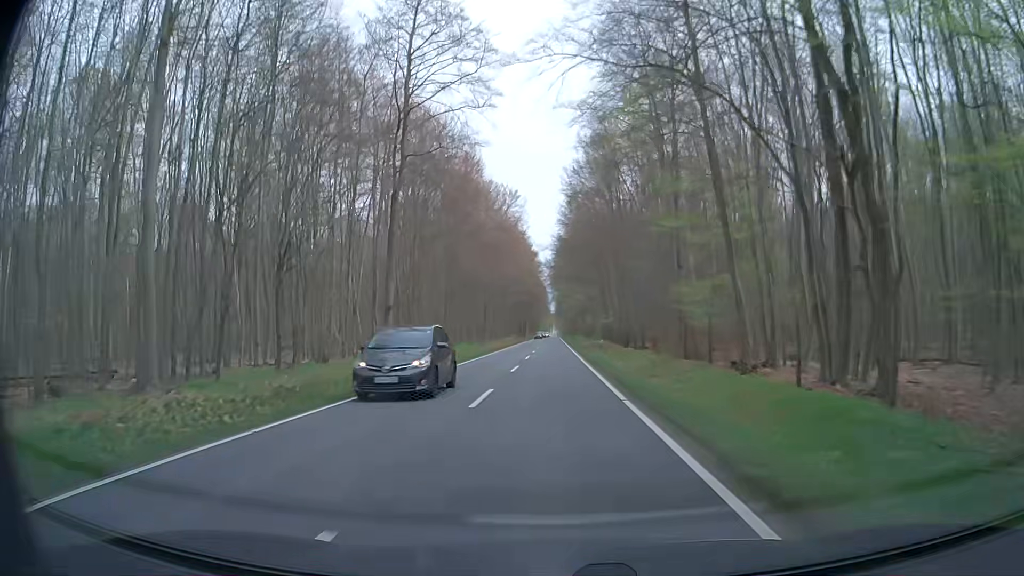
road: secondary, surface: asphalt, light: Day
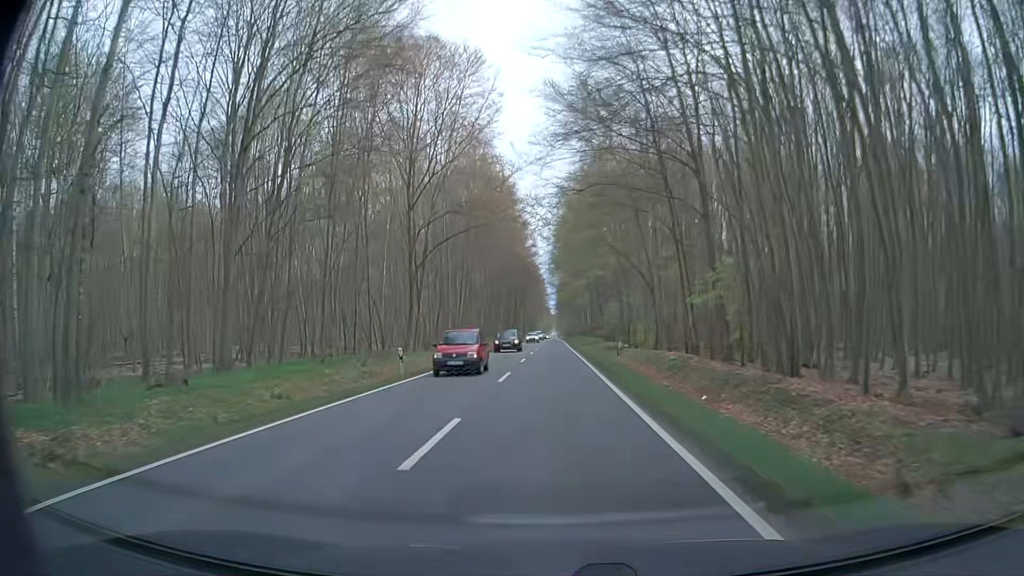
(+0.2, +54.0) m; 0°
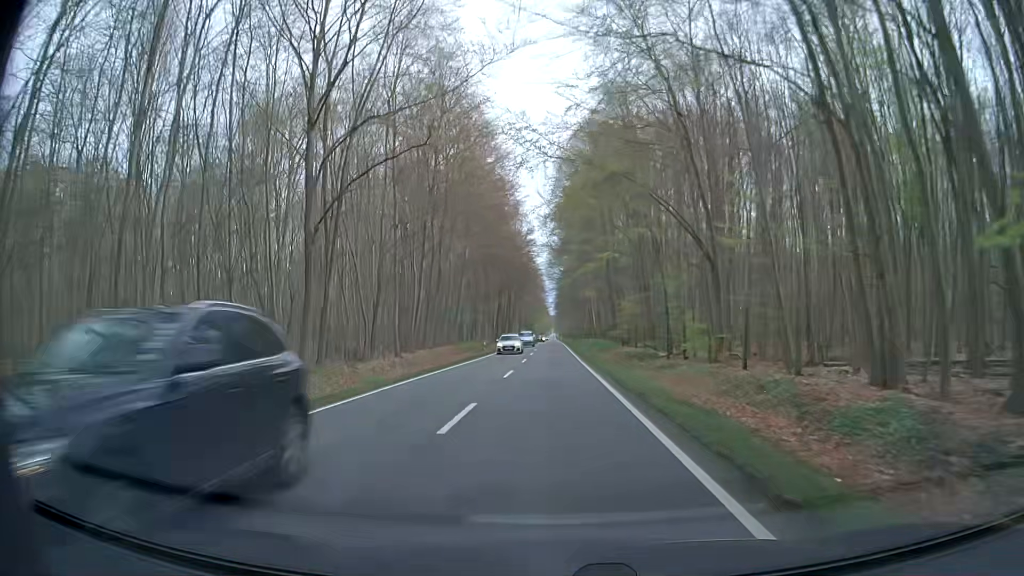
(+0.2, +21.5) m; 0°
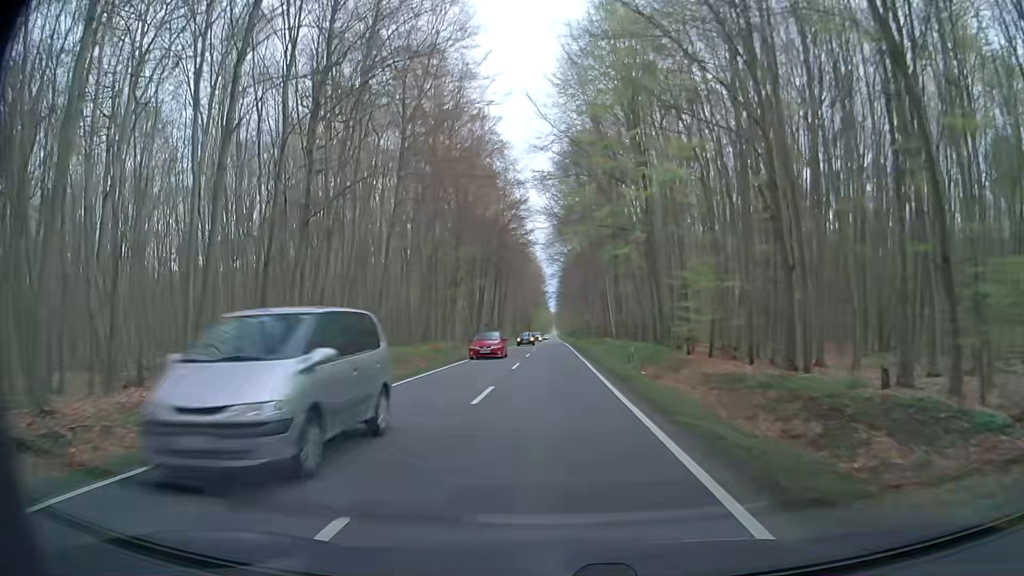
(-0.2, +32.2) m; -1°
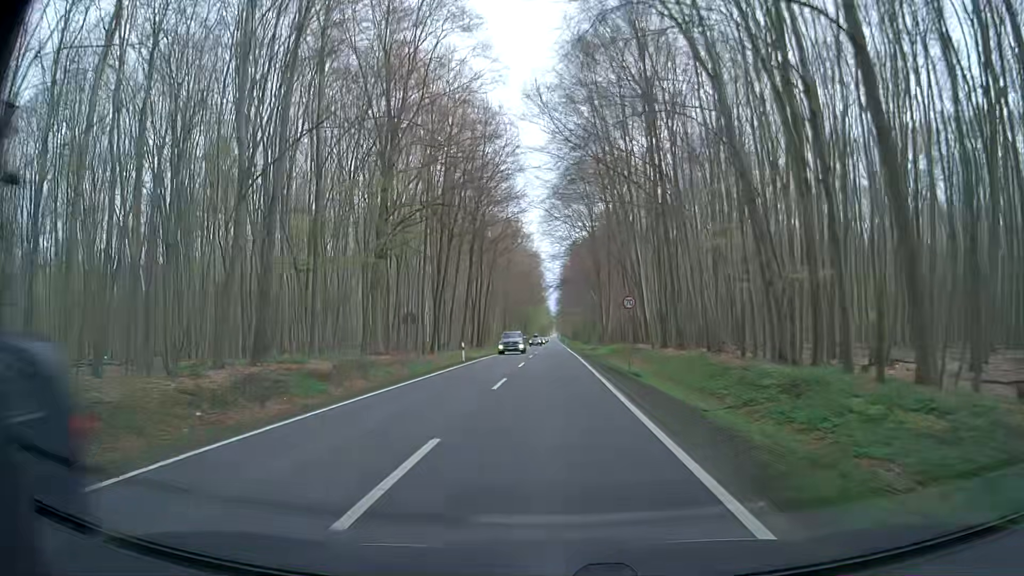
(+0.5, +32.2) m; +2°
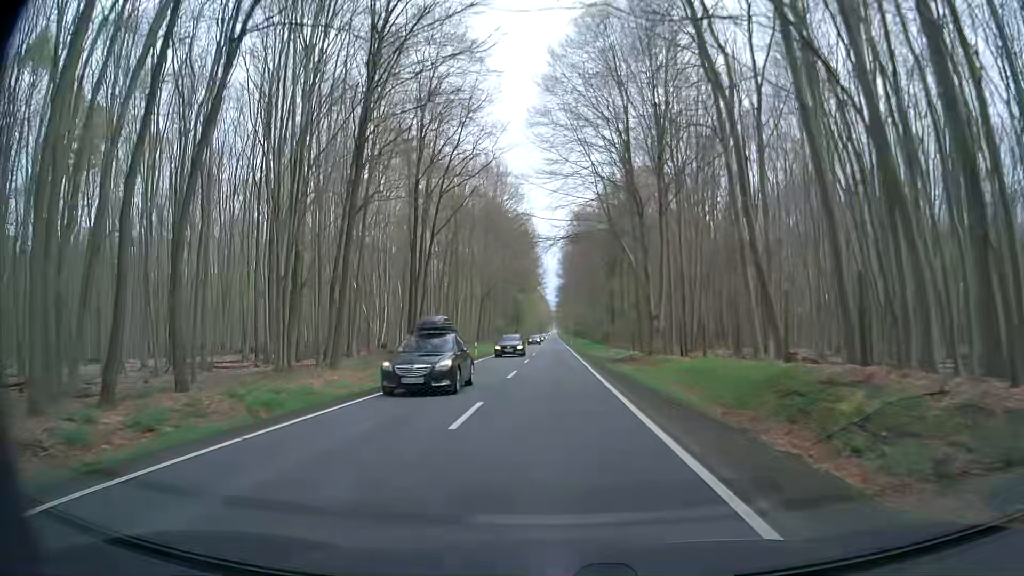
(-0.7, +42.9) m; -1°
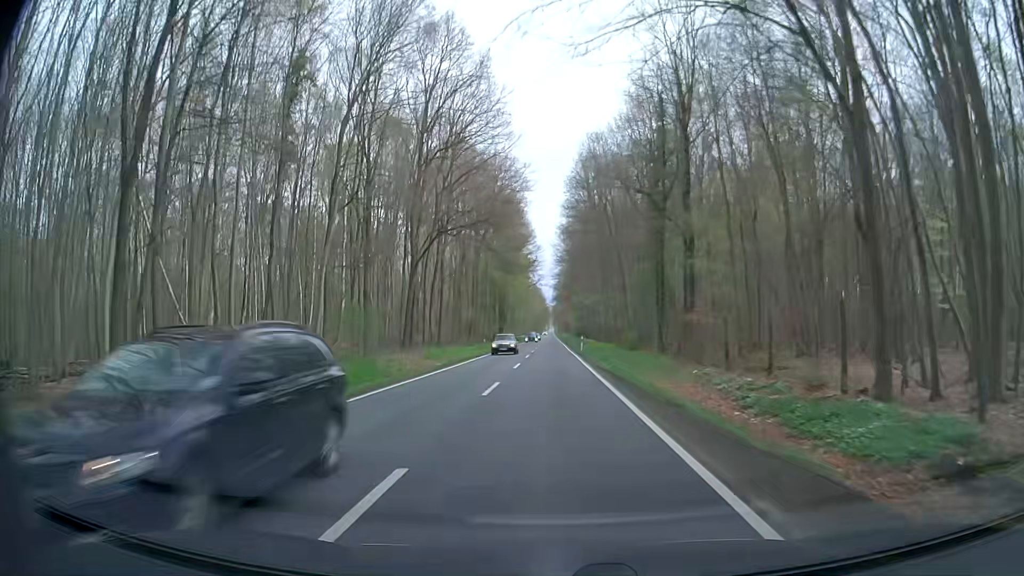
(+0.5, +43.2) m; +1°
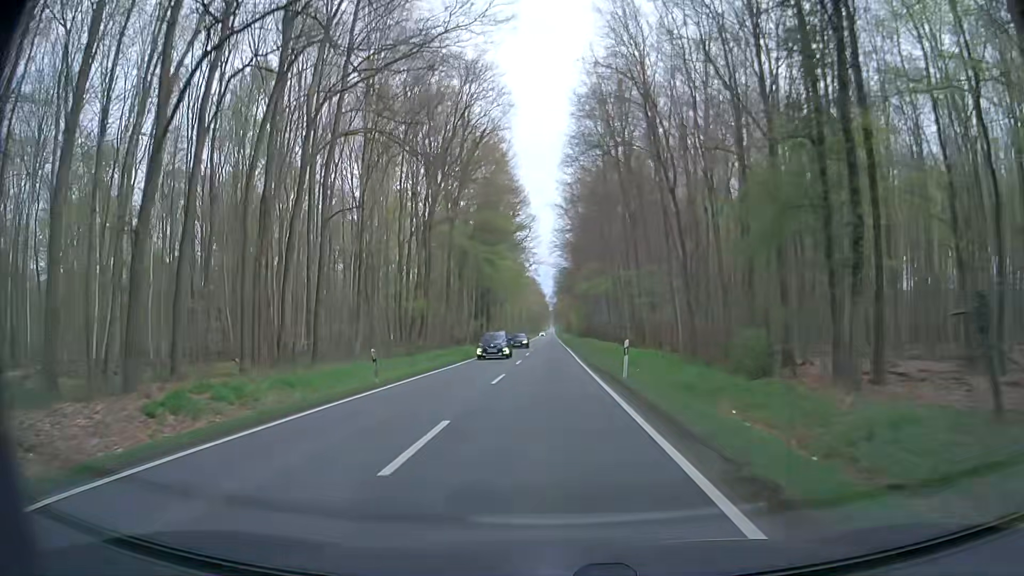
(+0.1, +32.4) m; +1°
(0, +10) (0, +20) (0, +30) (-1, +40) (-1, +50) (-1, +60) (-1, +70) (-1, +80) (-2, +90) (-2, +100) m
